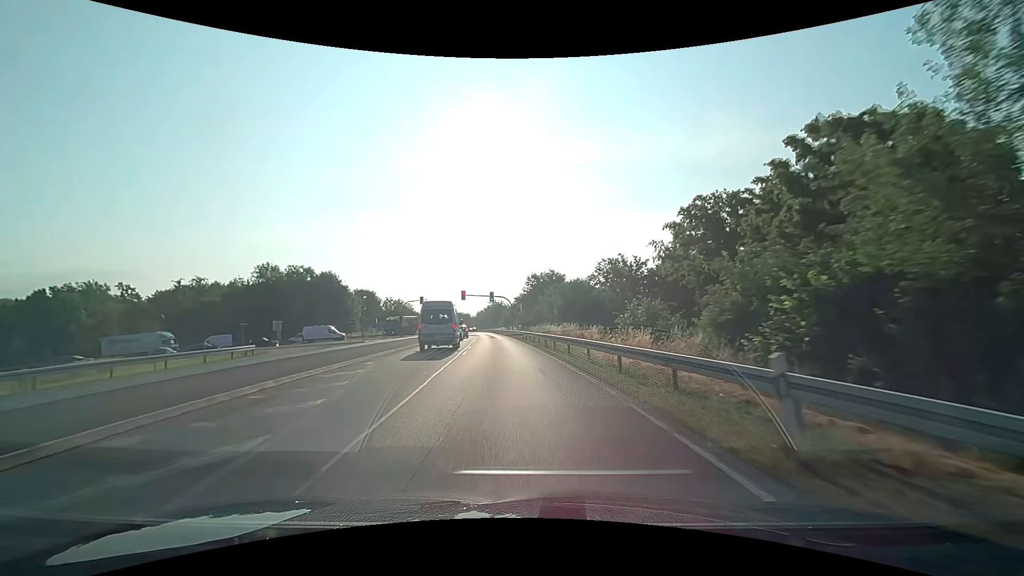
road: primary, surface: asphalt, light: Day
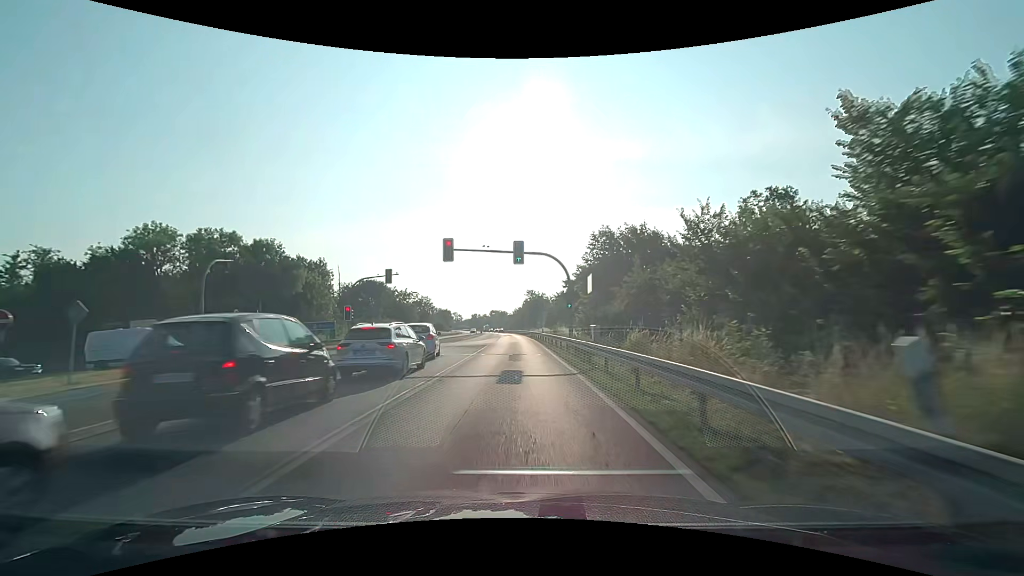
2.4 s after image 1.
(-1.9, +43.6) m; -5°
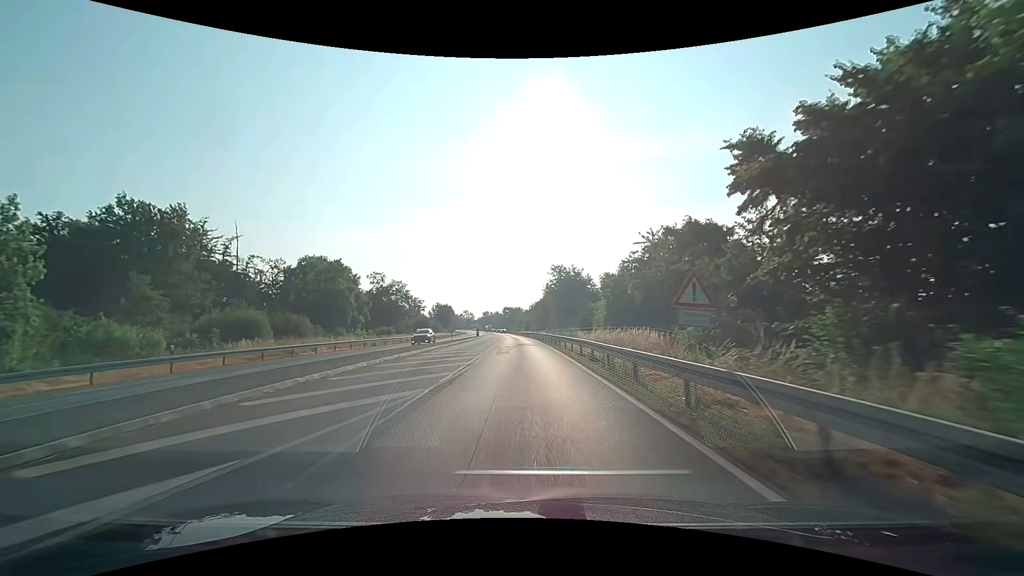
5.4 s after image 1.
(-1.2, +54.2) m; -2°
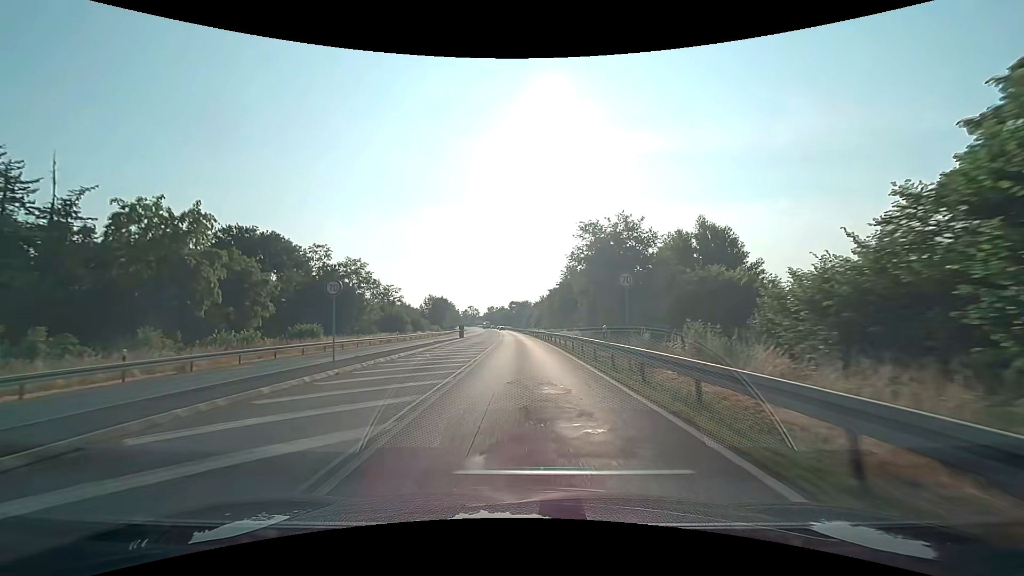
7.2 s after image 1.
(-0.4, +32.4) m; -1°
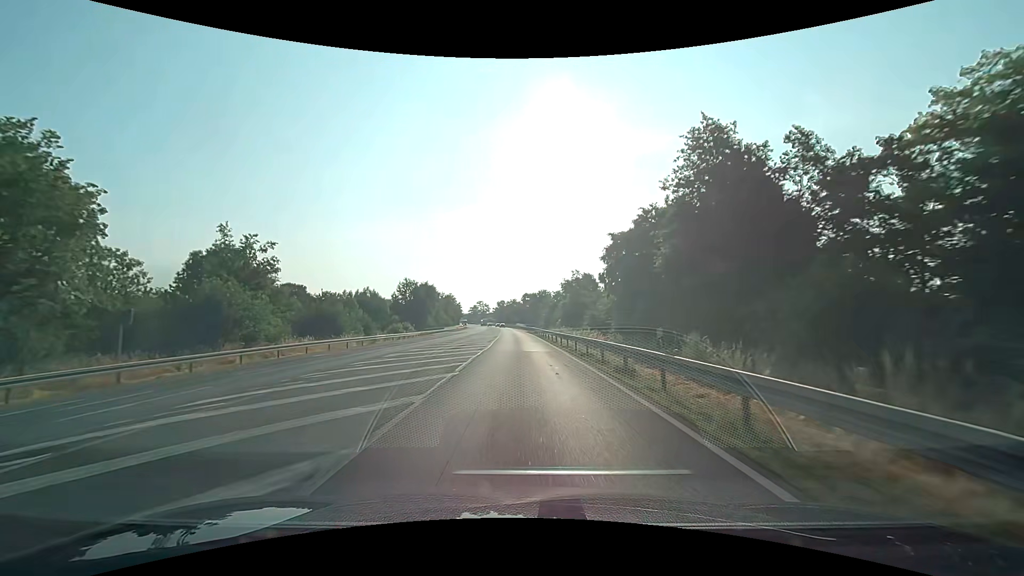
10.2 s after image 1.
(-0.9, +54.0) m; -2°
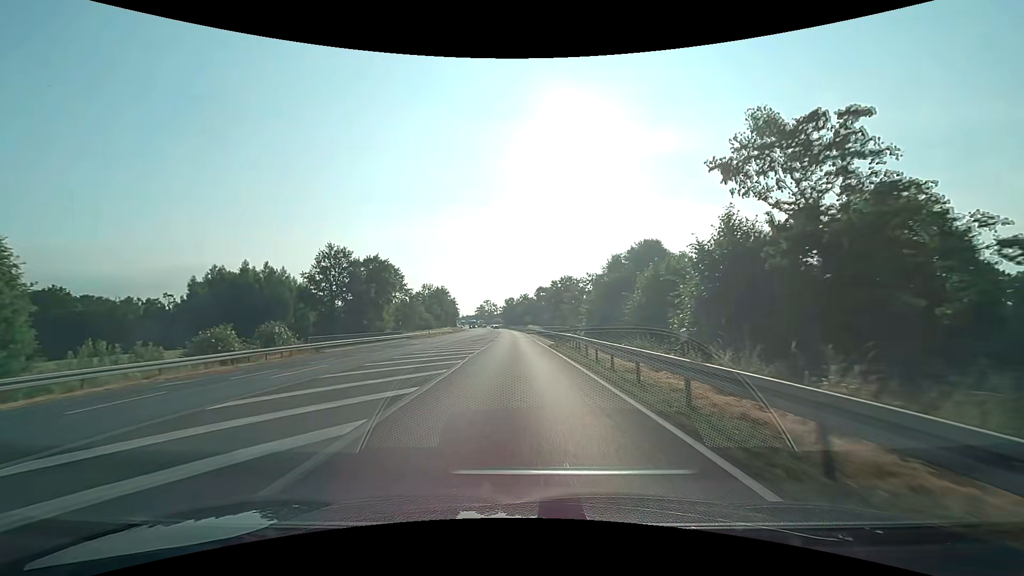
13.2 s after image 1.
(-0.9, +54.1) m; -2°
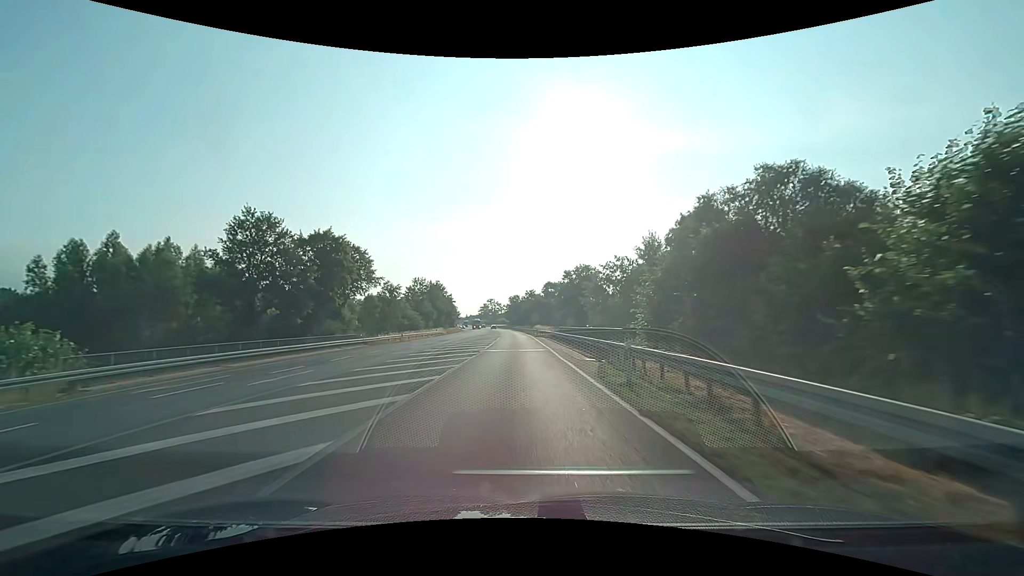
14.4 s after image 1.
(-0.1, +21.5) m; -1°
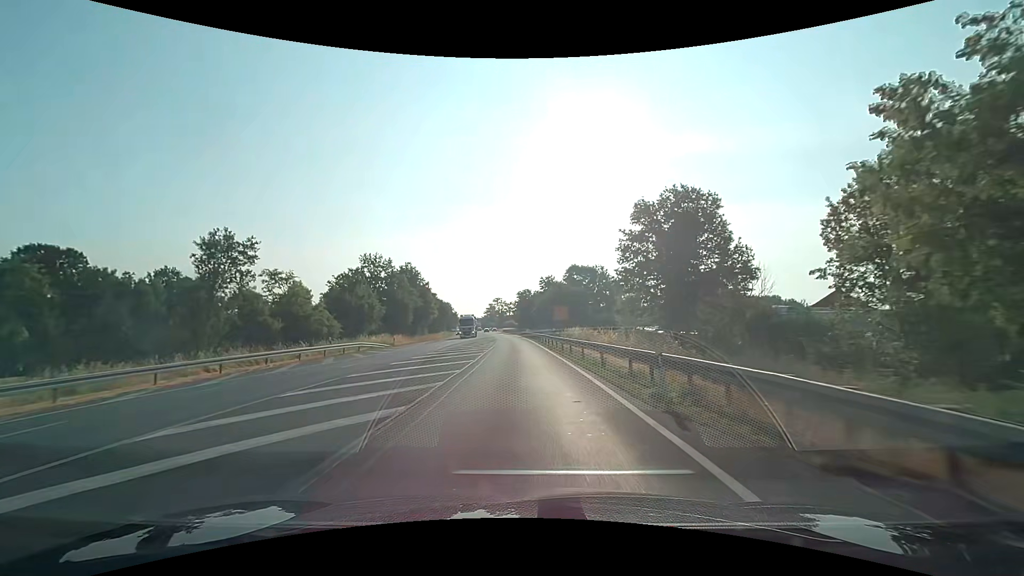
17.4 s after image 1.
(-0.5, +53.7) m; -1°
(0, +10) (0, +20) (0, +30) (-1, +40) (-1, +50) (-2, +60) (-3, +70) (-3, +80) (-4, +90) (-5, +100) m
